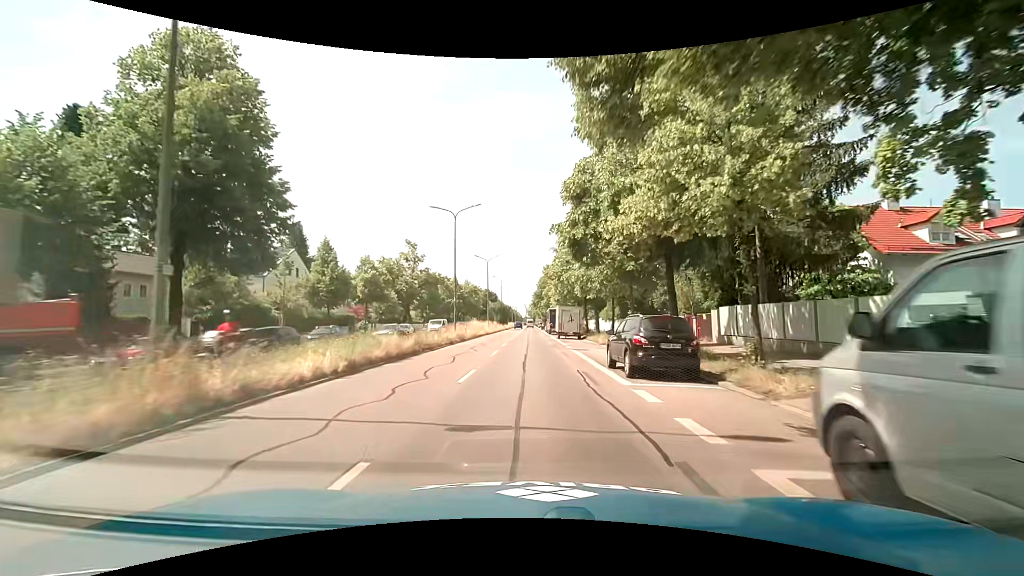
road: primary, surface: asphalt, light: Day
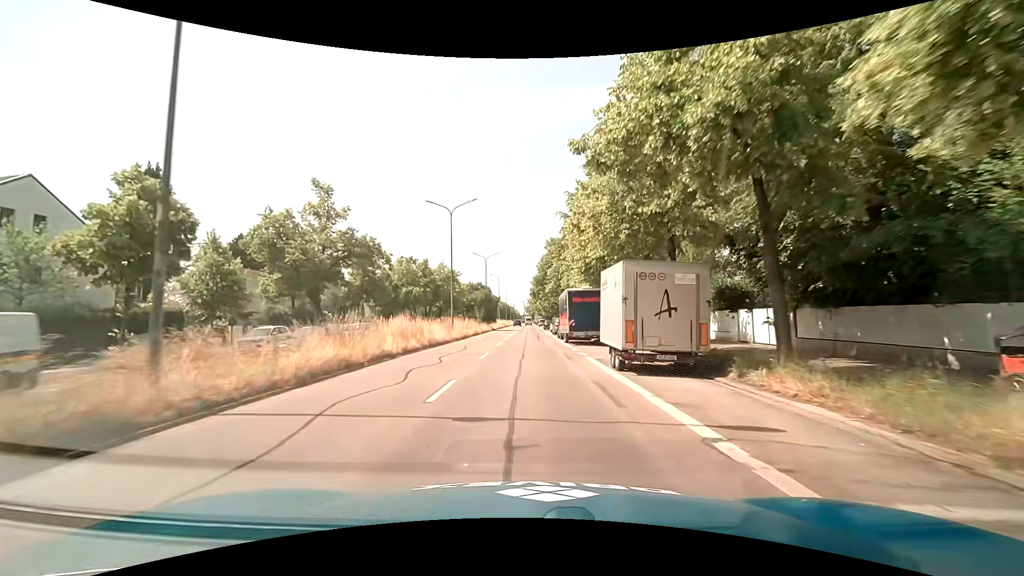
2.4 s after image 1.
(+0.3, +30.6) m; +1°
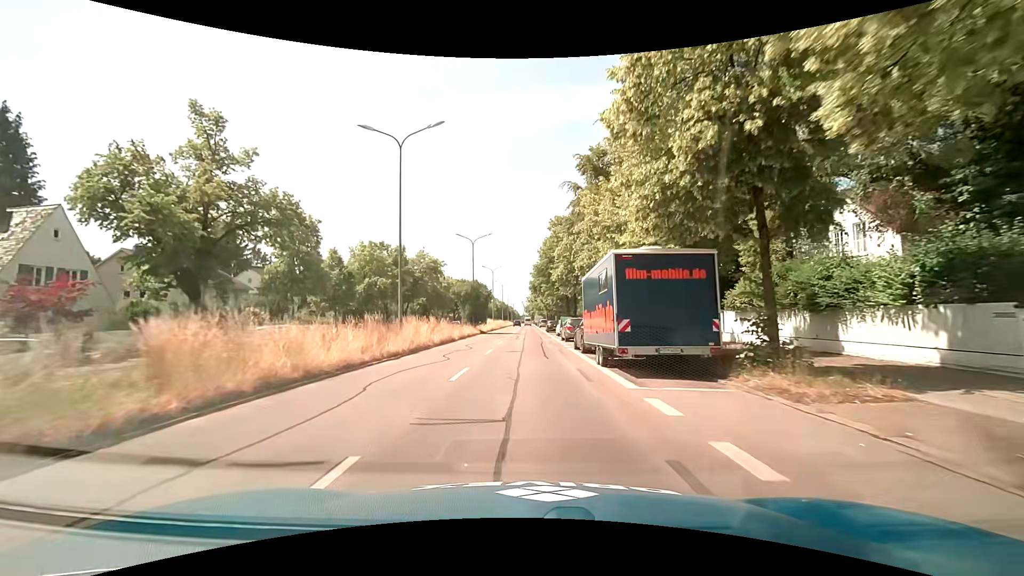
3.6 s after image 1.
(0.0, +15.3) m; +1°
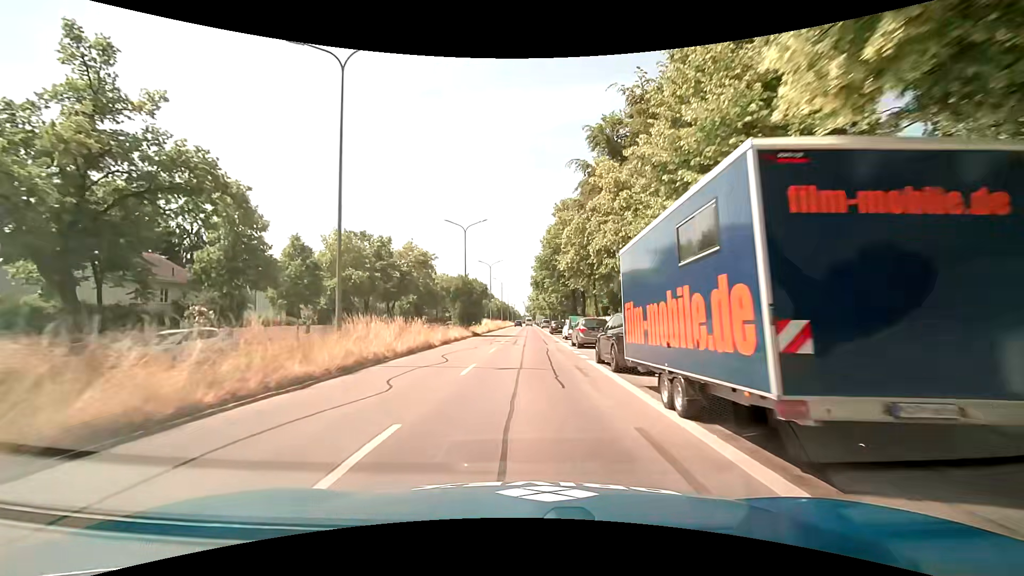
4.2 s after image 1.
(-0.1, +7.6) m; -2°
